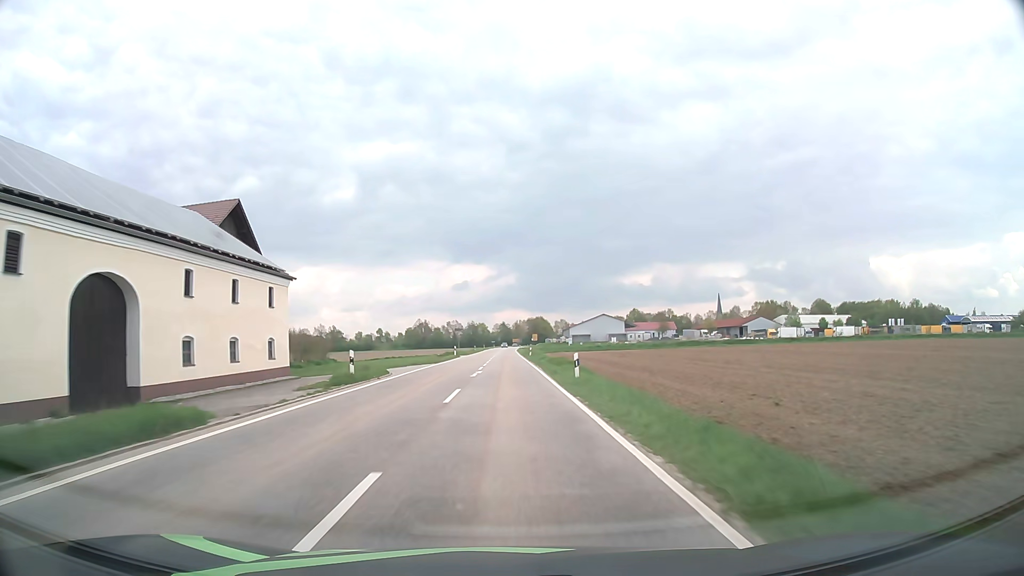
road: tertiary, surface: asphalt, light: Day
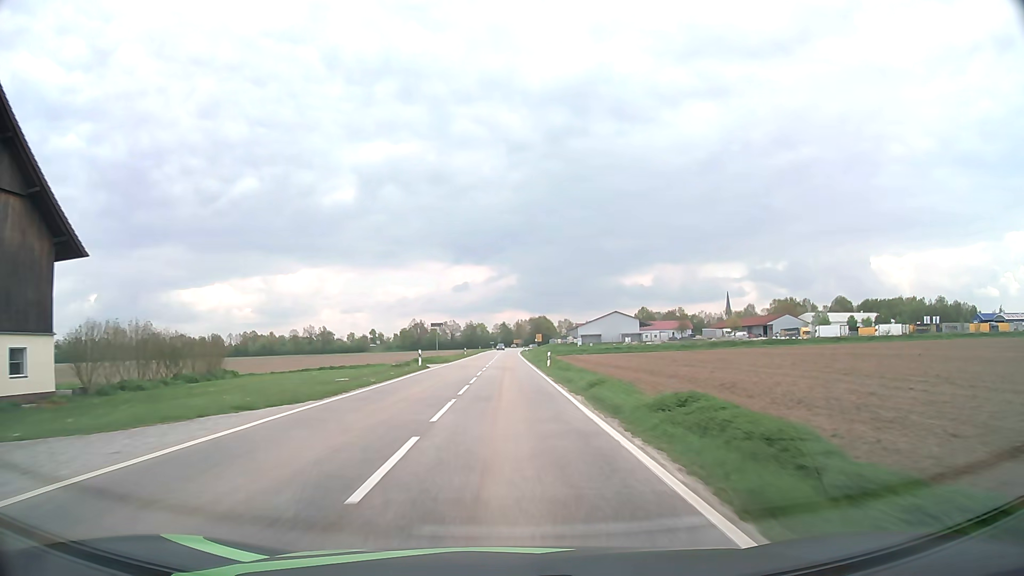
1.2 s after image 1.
(-0.1, +27.3) m; 0°
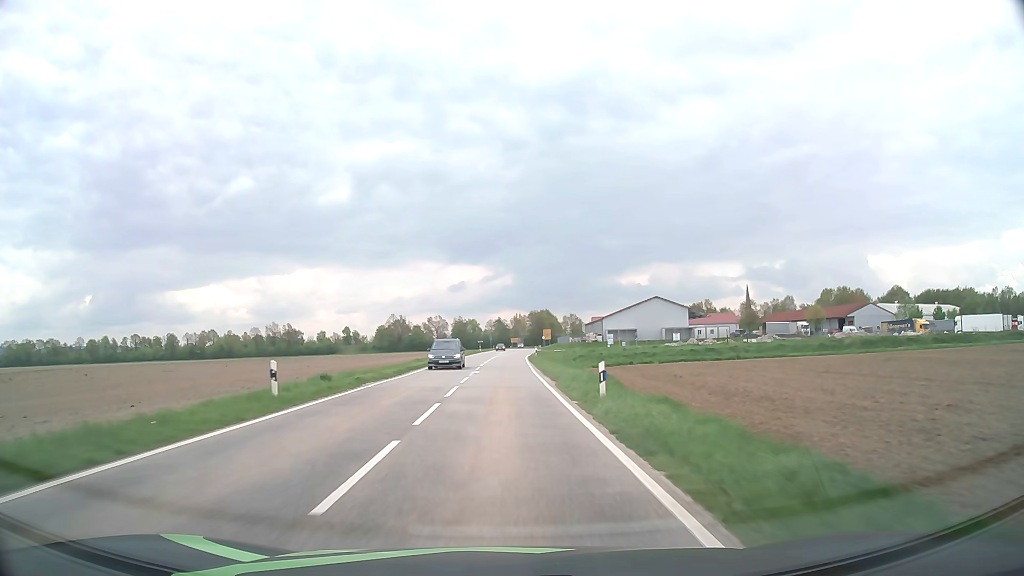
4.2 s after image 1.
(+0.3, +66.8) m; 0°
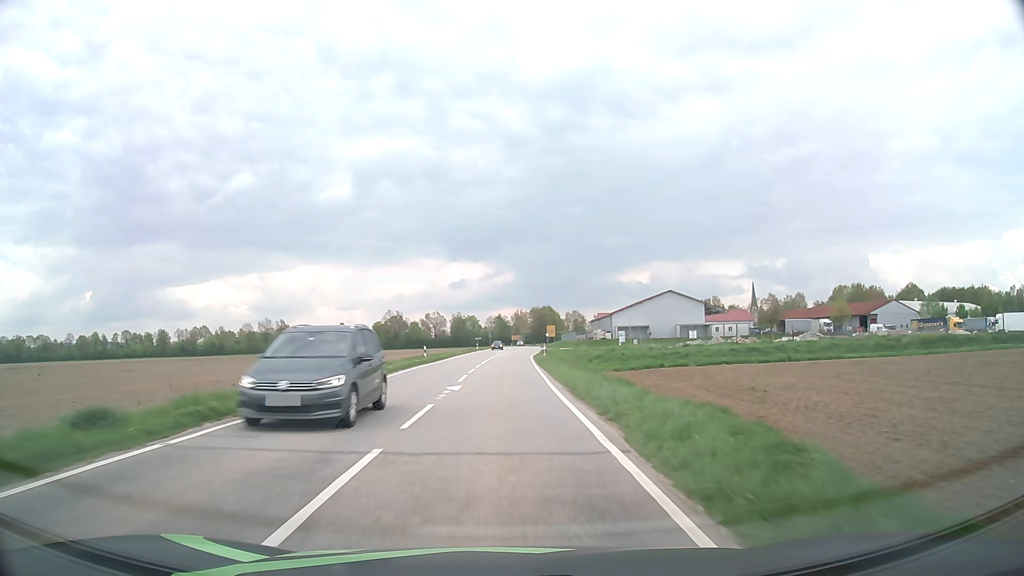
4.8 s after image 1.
(0.0, +13.1) m; 0°
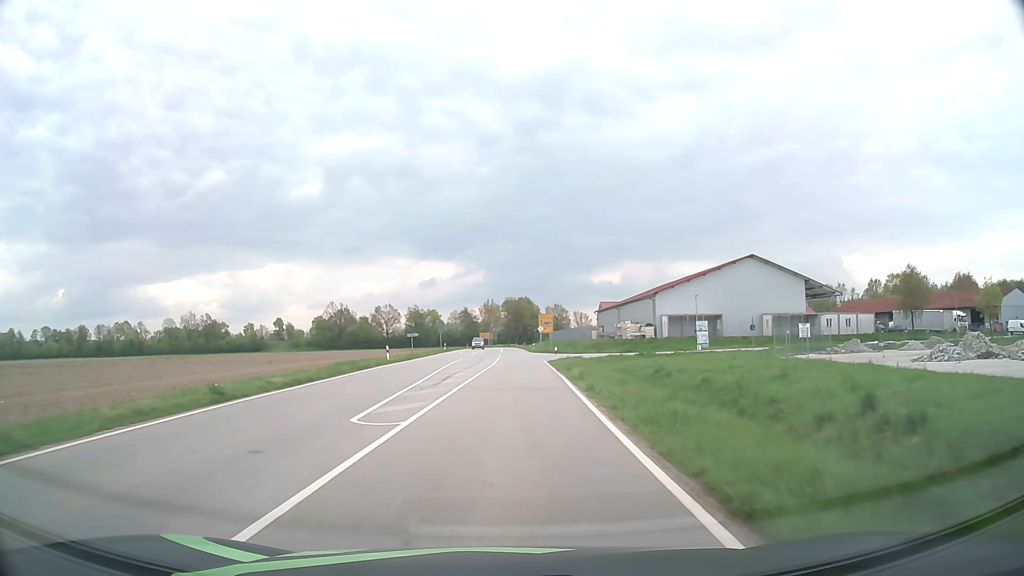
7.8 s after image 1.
(+0.8, +63.4) m; +2°
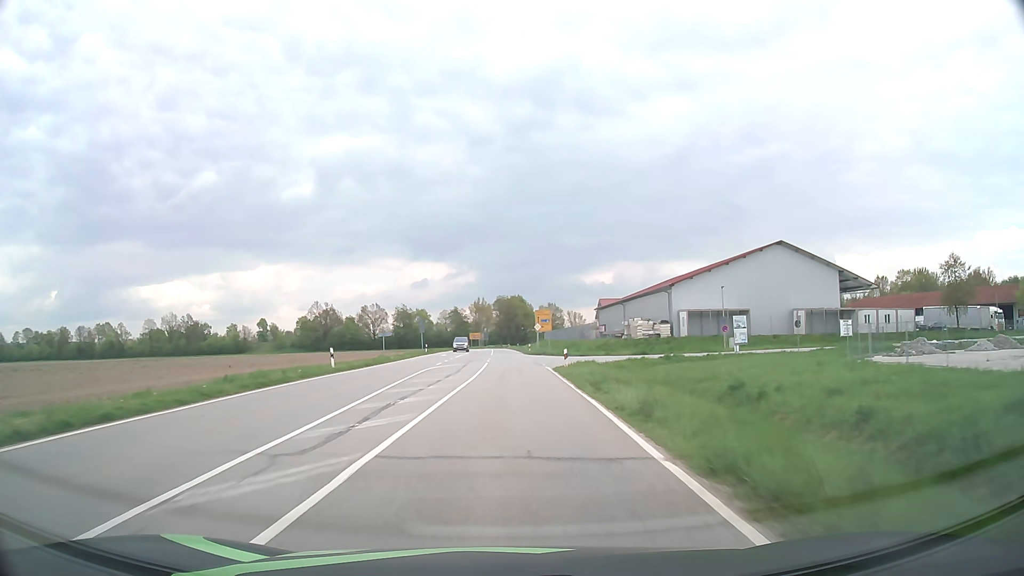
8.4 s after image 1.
(+0.1, +11.9) m; +1°
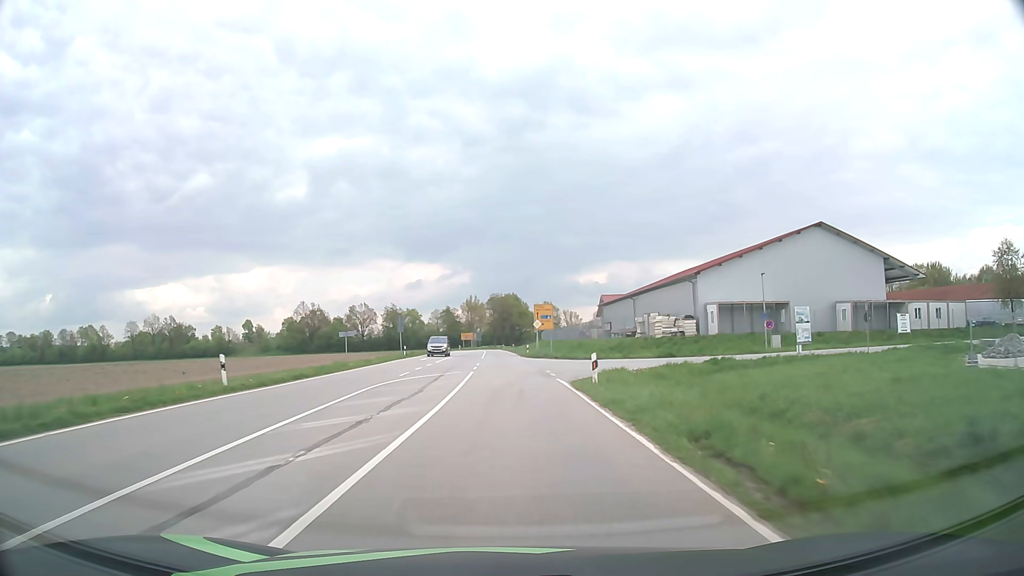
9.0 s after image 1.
(+0.1, +11.7) m; +1°
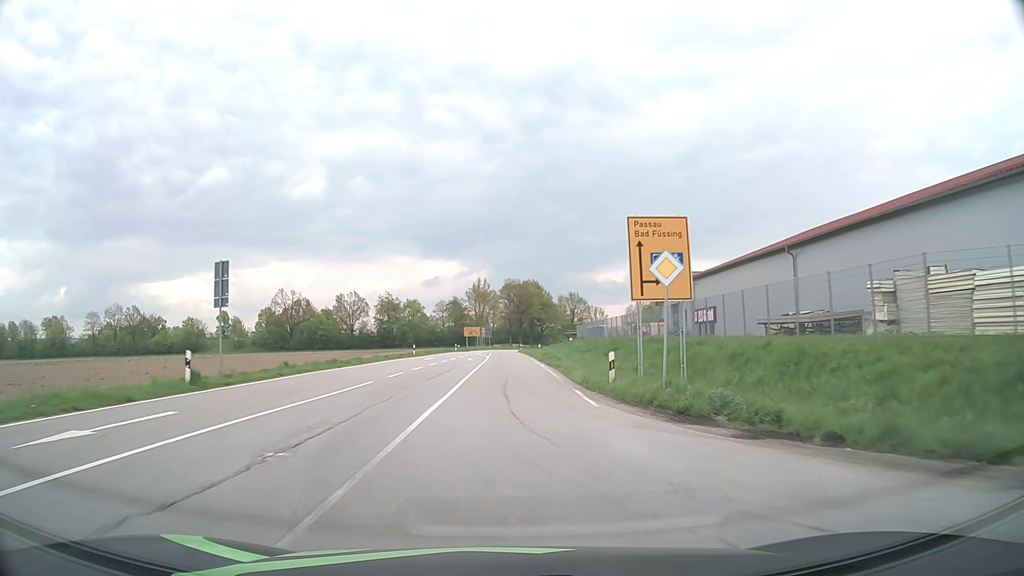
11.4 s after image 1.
(-0.3, +44.6) m; -1°
(0, +10) (0, +20) (0, +30) (0, +40) (0, +50) (0, +60) (0, +70) (-1, +80) (-1, +90) (0, +100) m
